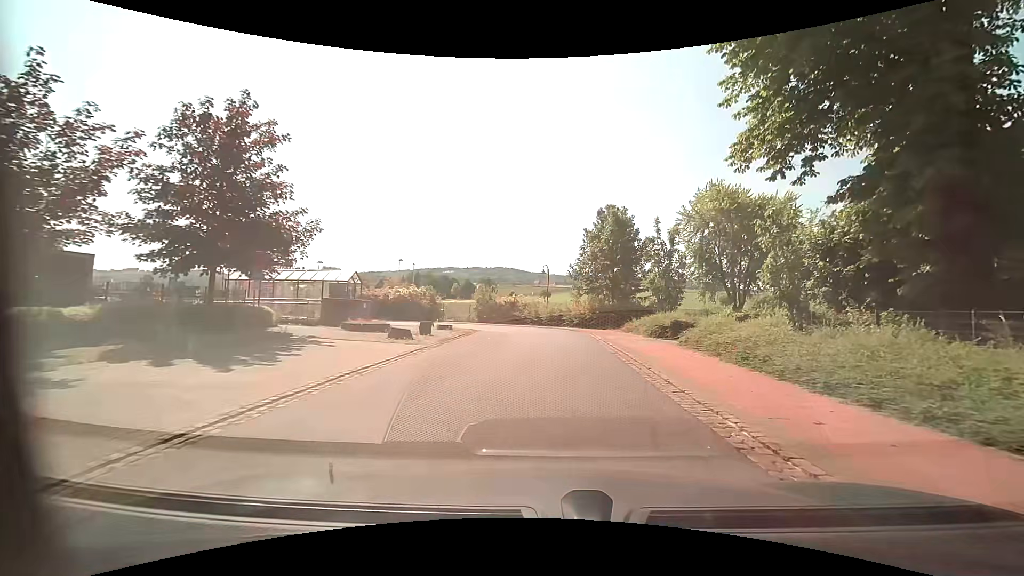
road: residential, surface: asphalt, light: Day
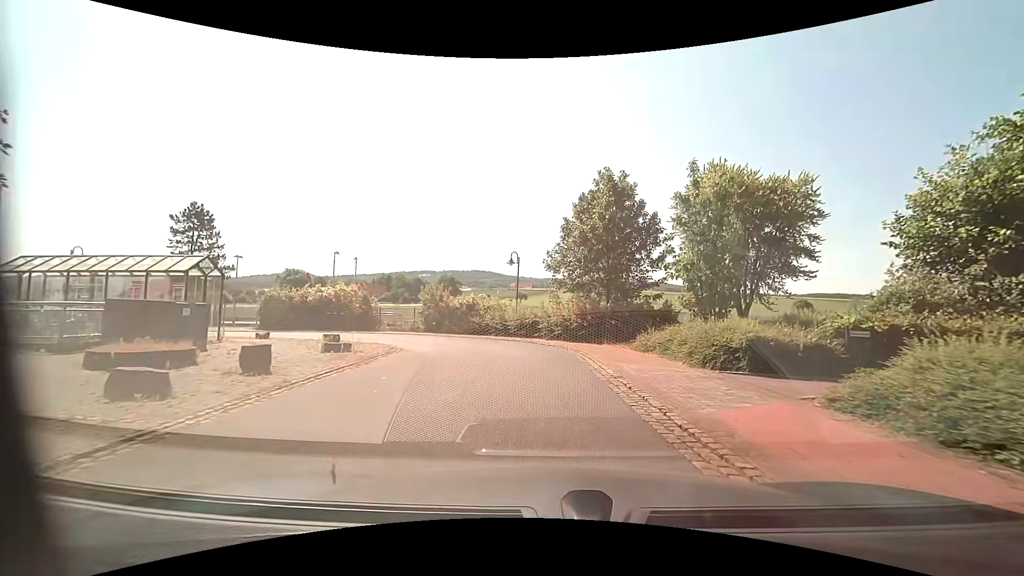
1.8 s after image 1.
(+0.4, +10.7) m; +4°
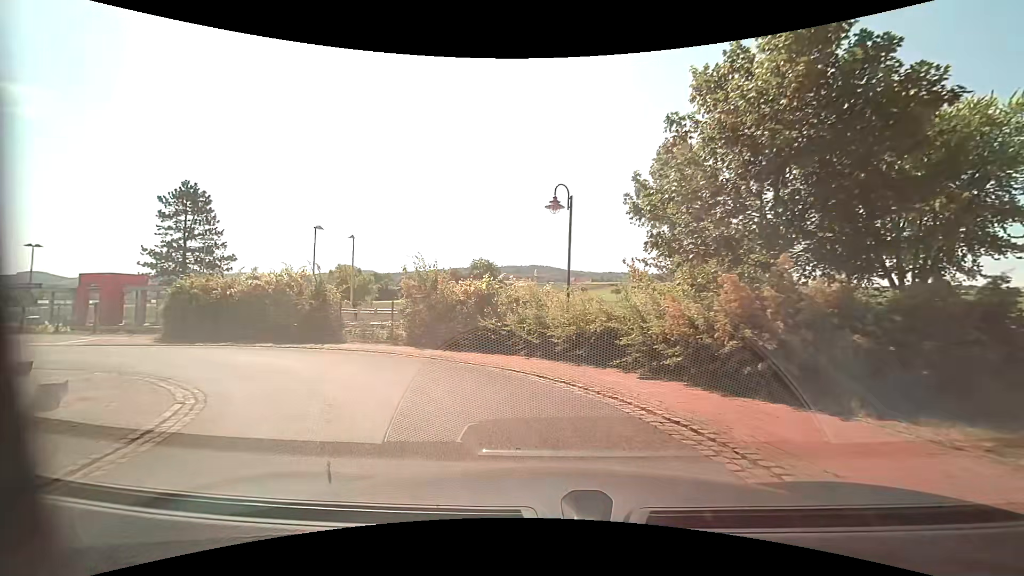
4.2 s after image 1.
(-0.5, +13.8) m; -6°
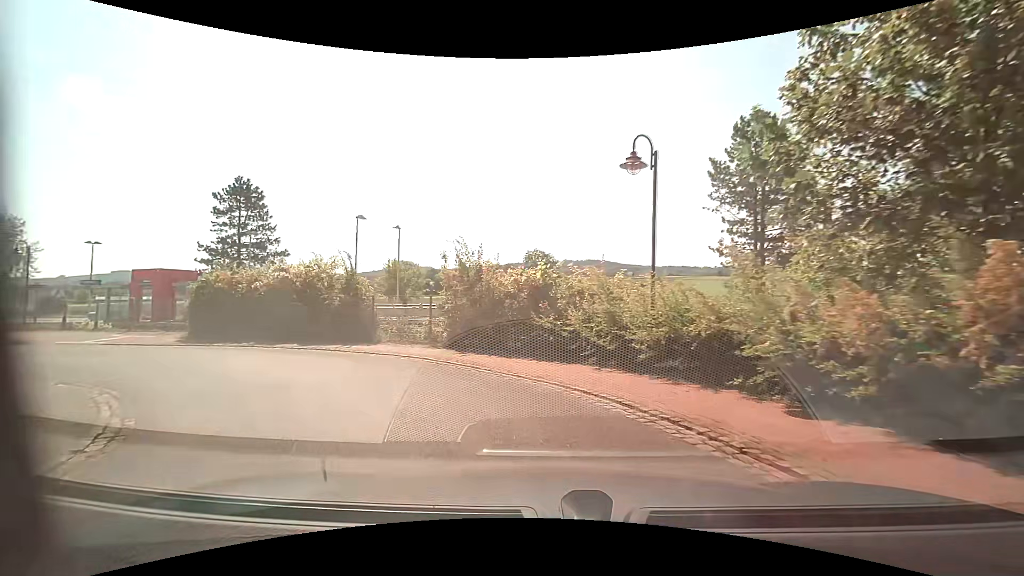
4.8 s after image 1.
(-0.2, +3.2) m; -7°
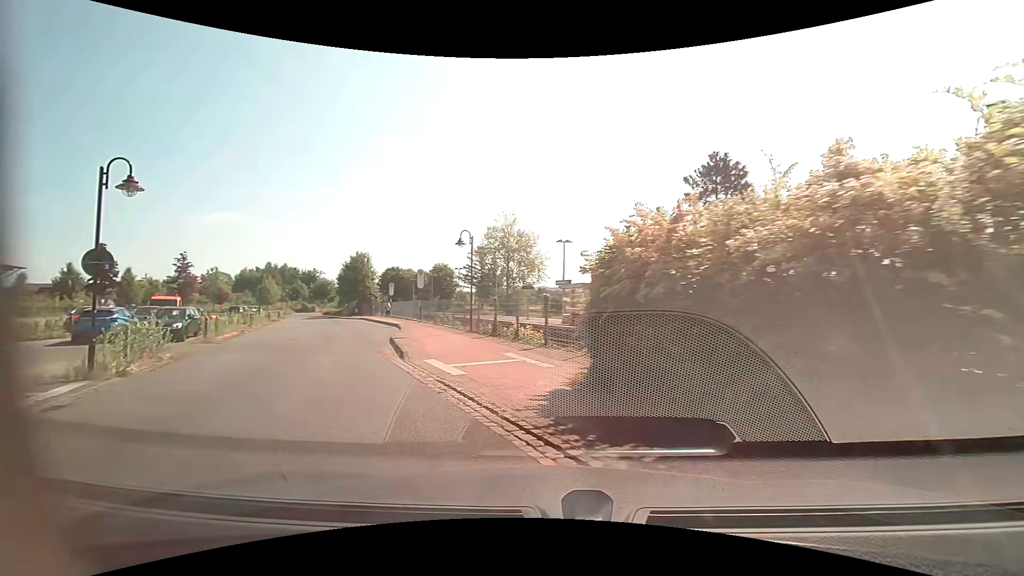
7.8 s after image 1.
(-6.3, +13.4) m; -52°
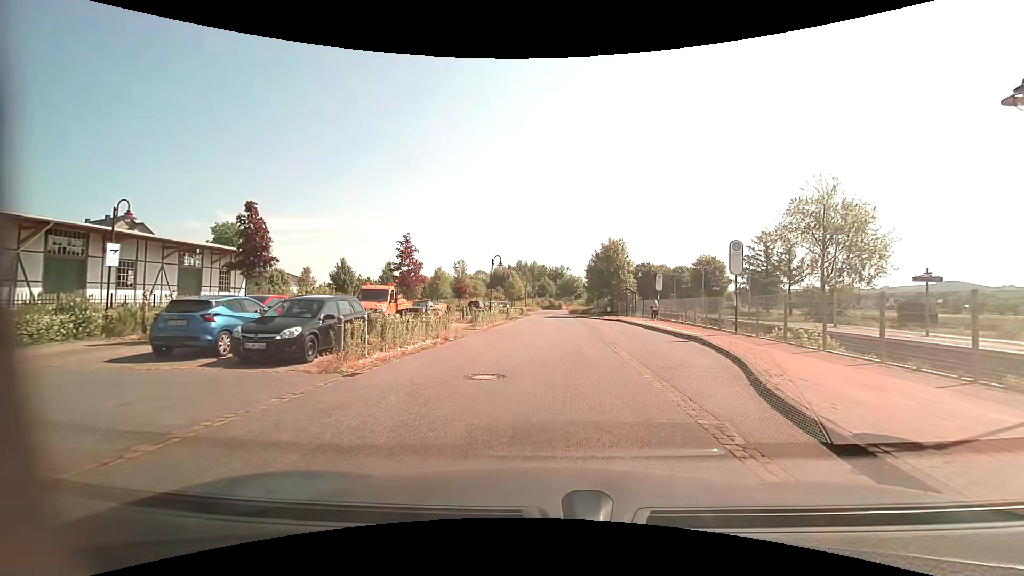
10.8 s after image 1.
(-5.3, +13.7) m; -28°
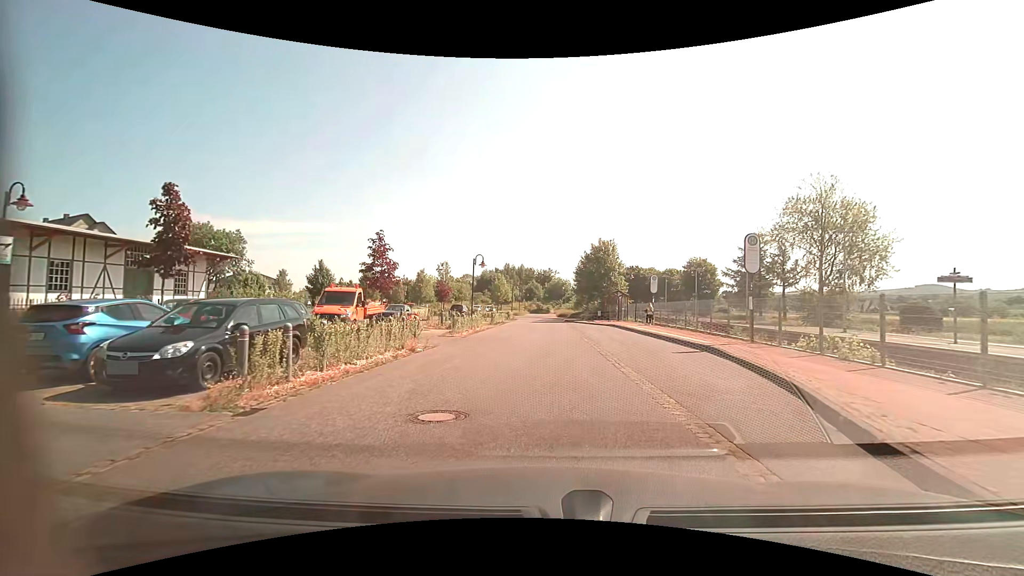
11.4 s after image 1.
(+0.1, +3.0) m; +1°
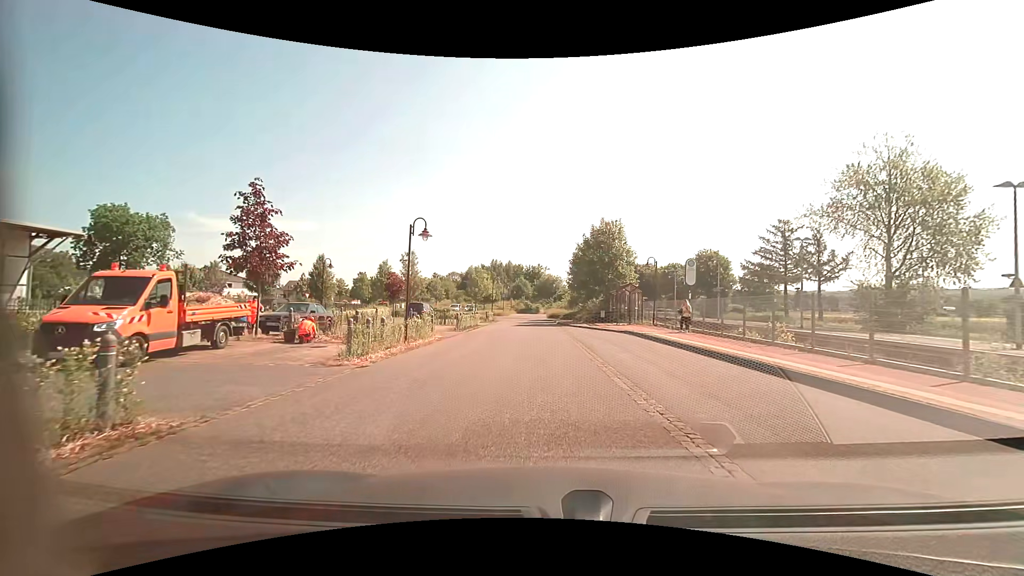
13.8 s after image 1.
(+0.3, +12.2) m; +2°
(0, +10) (0, +20) (0, +30) (0, +40) (0, +50) (-3, +60) (-9, +67) (-19, +69) (-29, +68) (-39, +68) m
